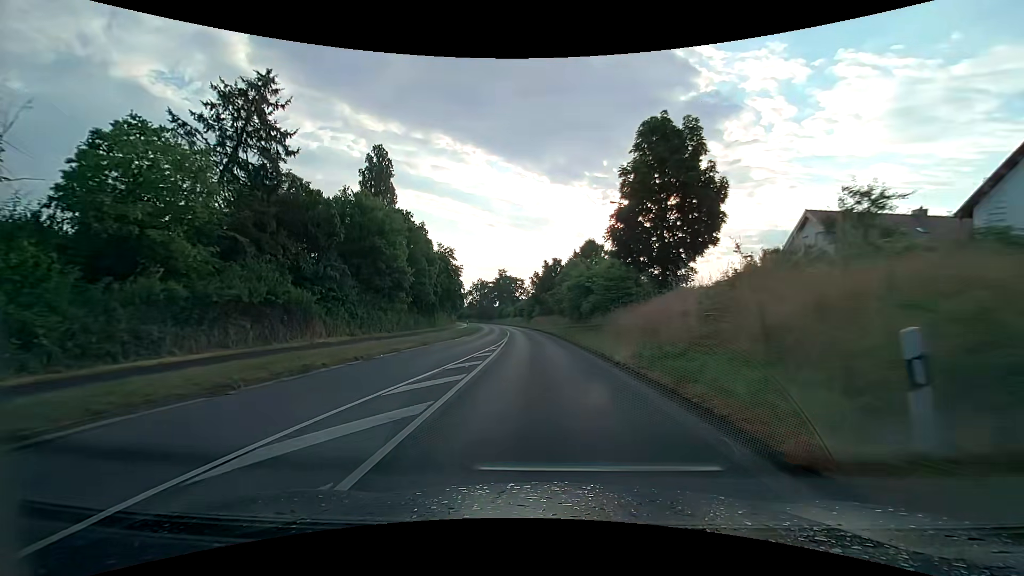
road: secondary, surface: asphalt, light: Day
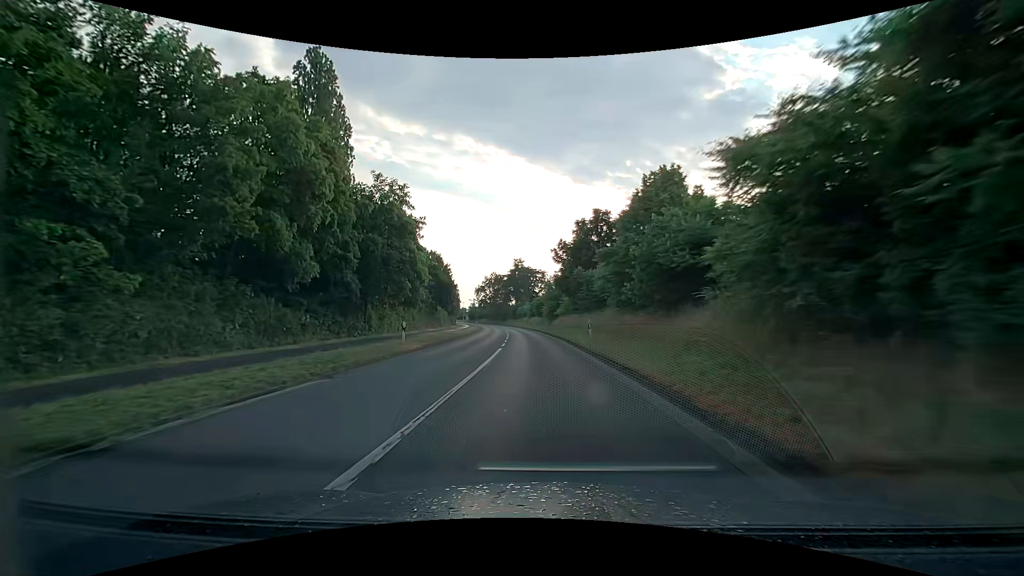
(-0.8, +32.3) m; -3°
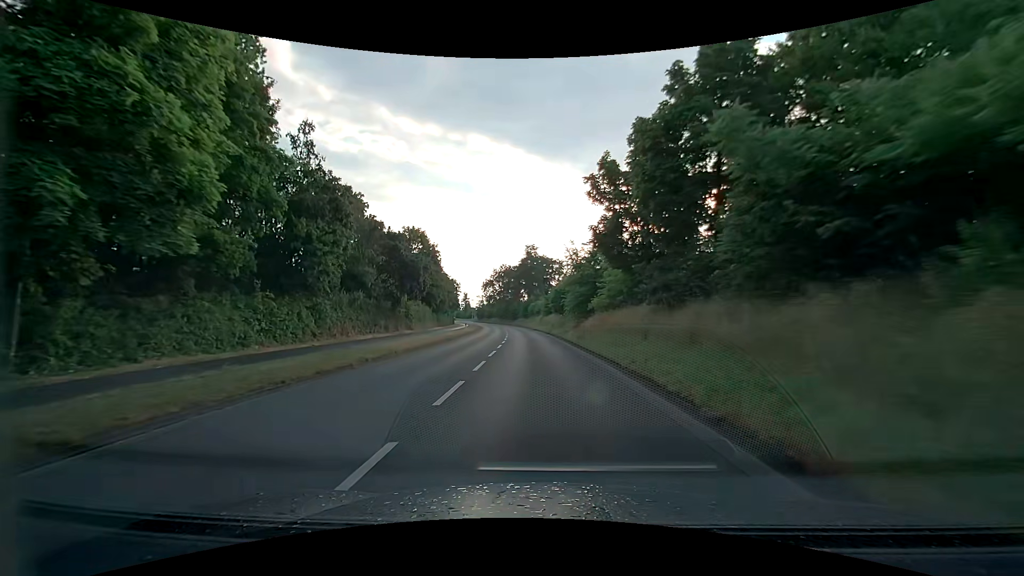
(-0.2, +24.2) m; -2°
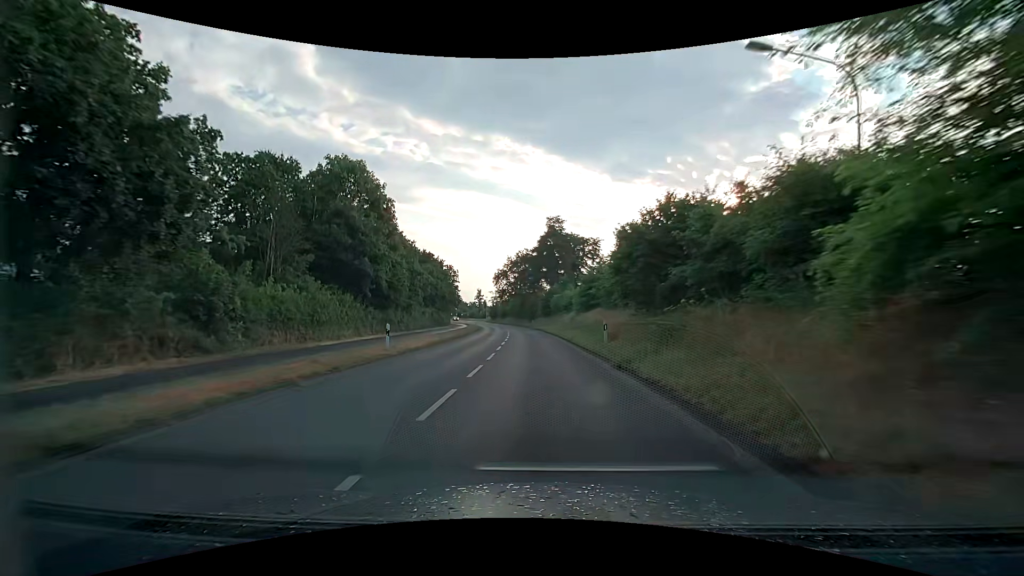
(-0.6, +32.4) m; -3°
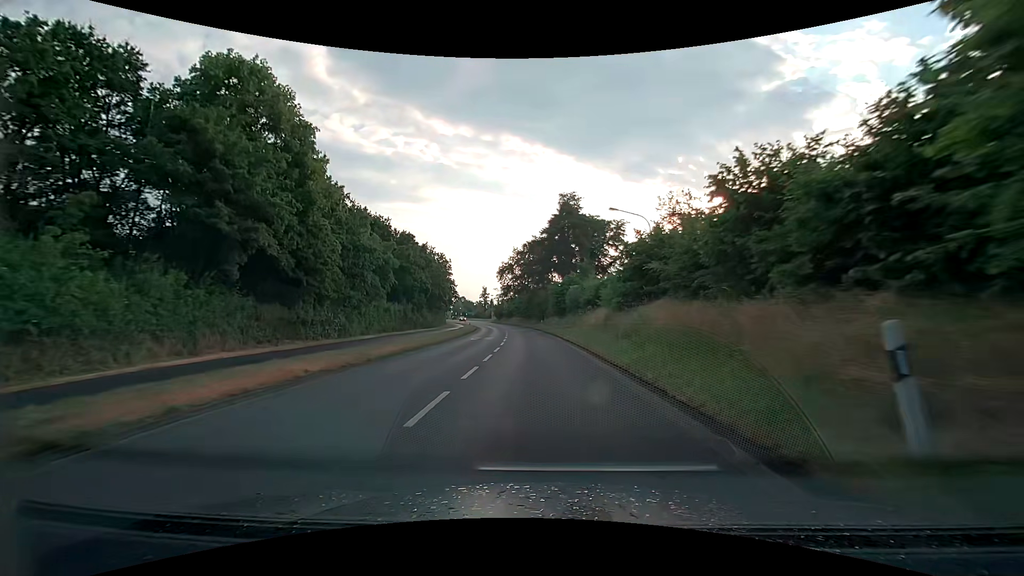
(-0.1, +16.2) m; -1°
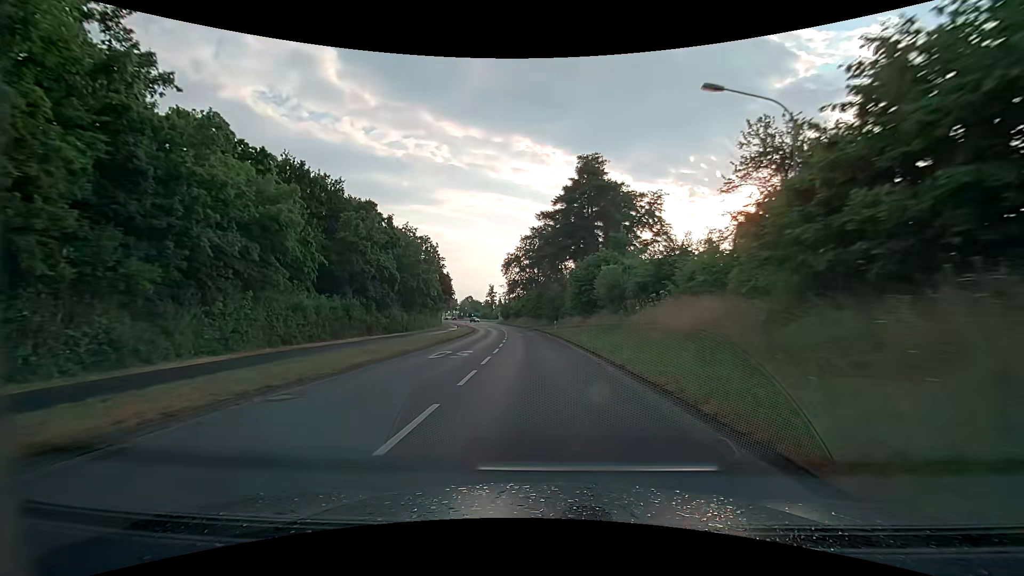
(-0.2, +16.2) m; -1°
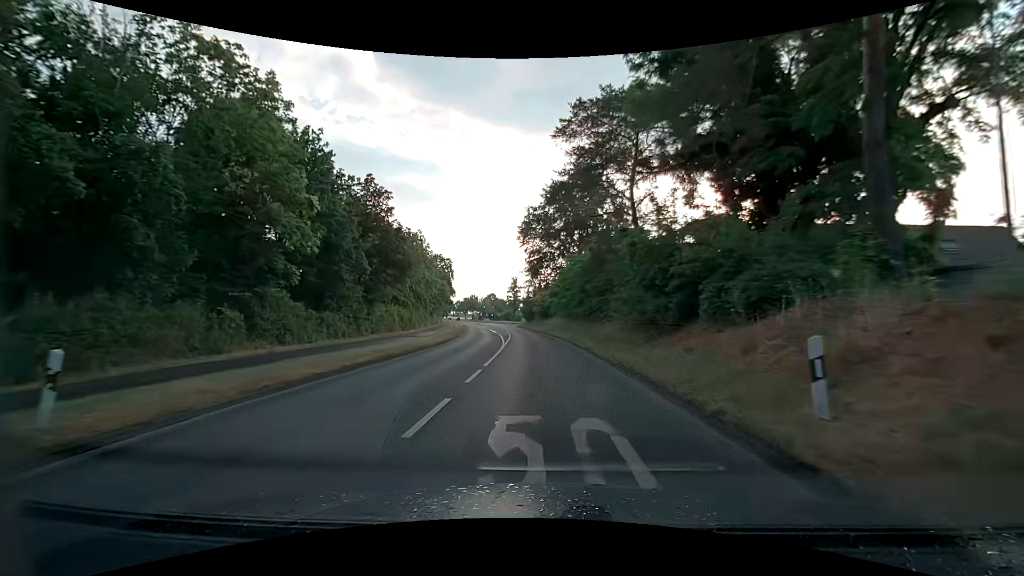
(-1.3, +40.5) m; -4°
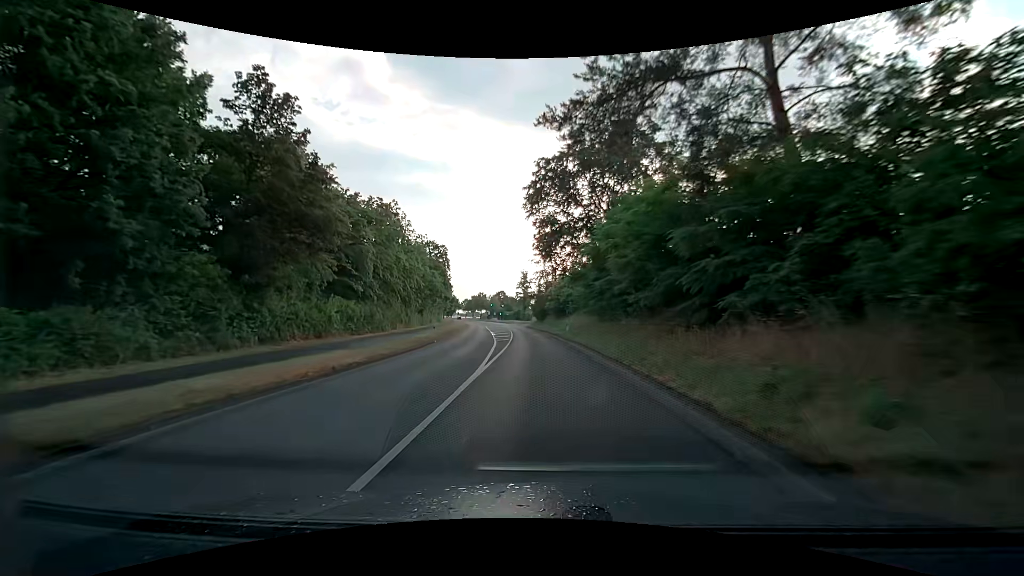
(-0.1, +16.2) m; -2°
(0, +10) (0, +20) (0, +30) (-1, +40) (-1, +50) (-2, +60) (-2, +70) (-3, +80) (-4, +90) (-5, +100) m
